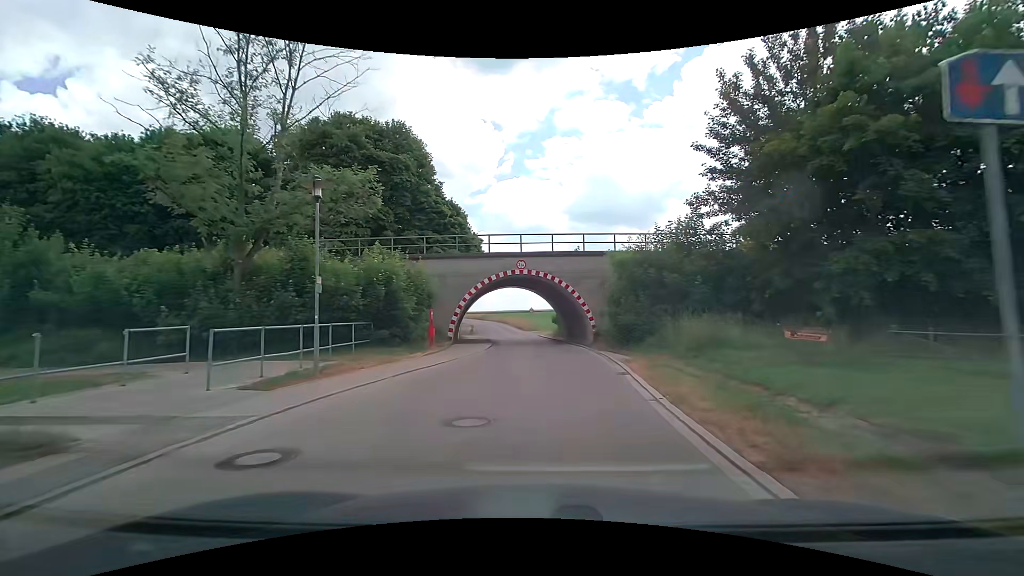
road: residential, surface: paved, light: Day
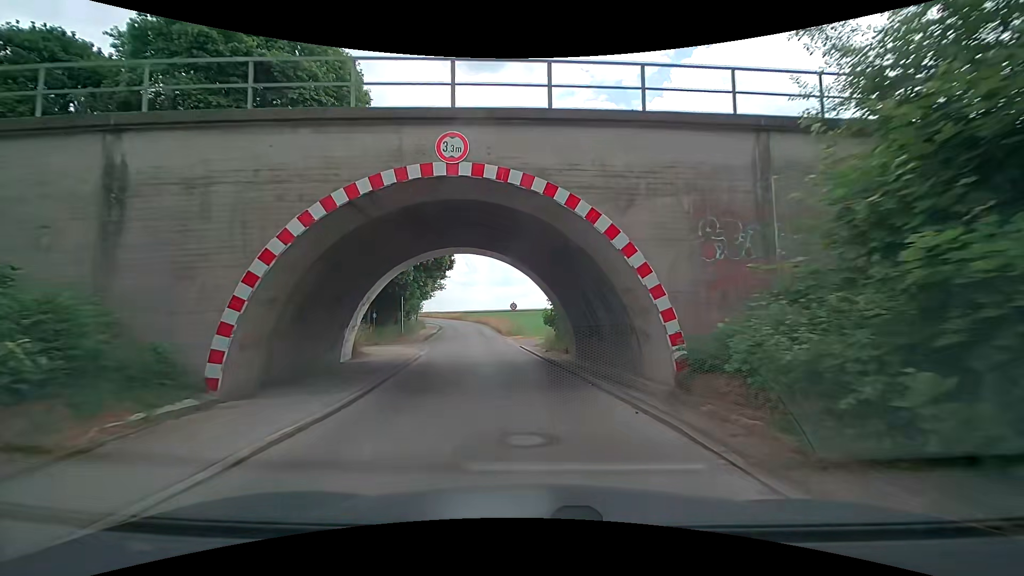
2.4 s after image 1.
(+0.3, +19.3) m; 0°
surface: asphalt
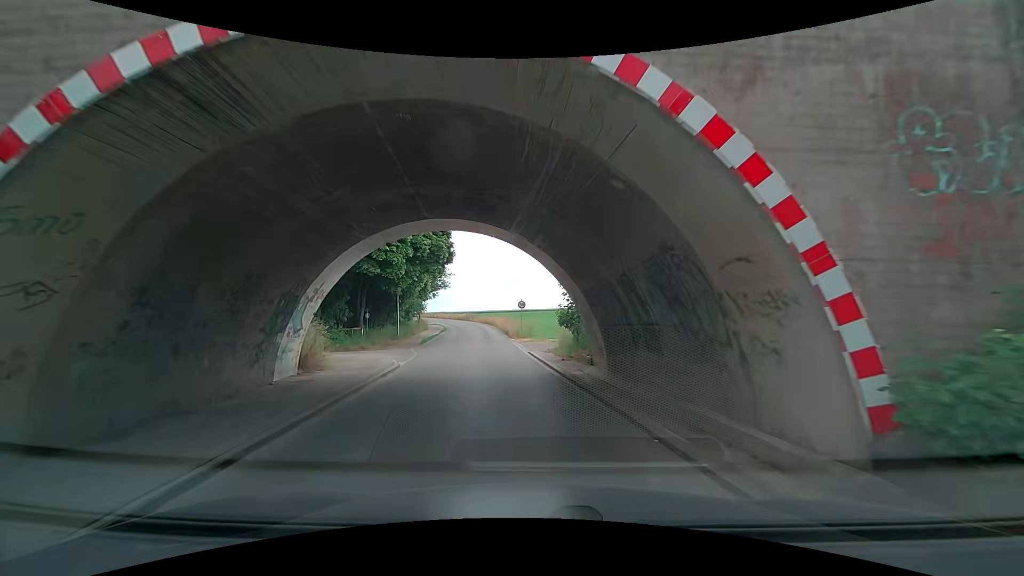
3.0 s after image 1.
(0.0, +5.0) m; 0°
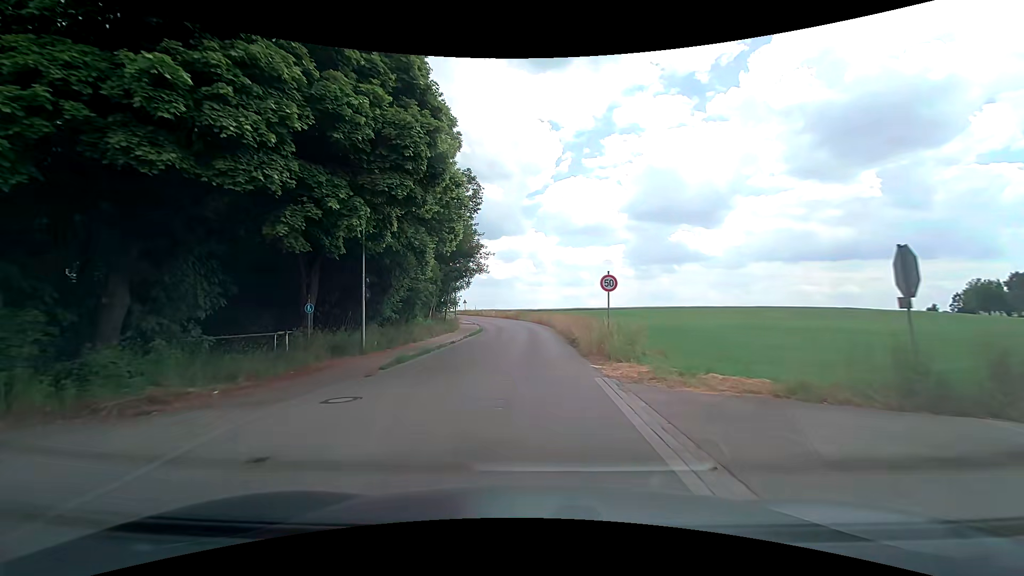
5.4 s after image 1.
(-1.8, +21.0) m; -7°
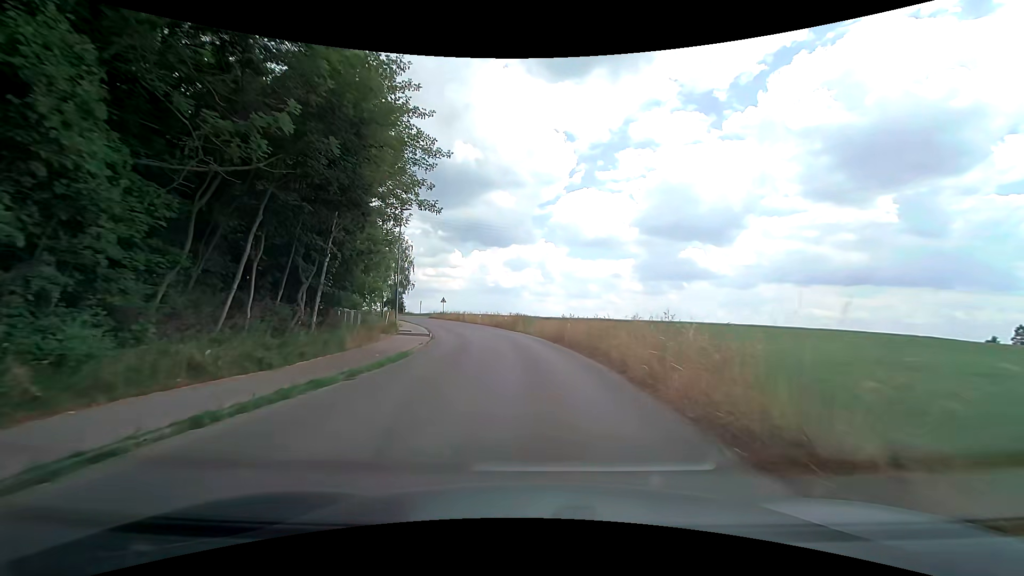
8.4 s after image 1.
(-0.5, +31.5) m; -1°
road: unclassified
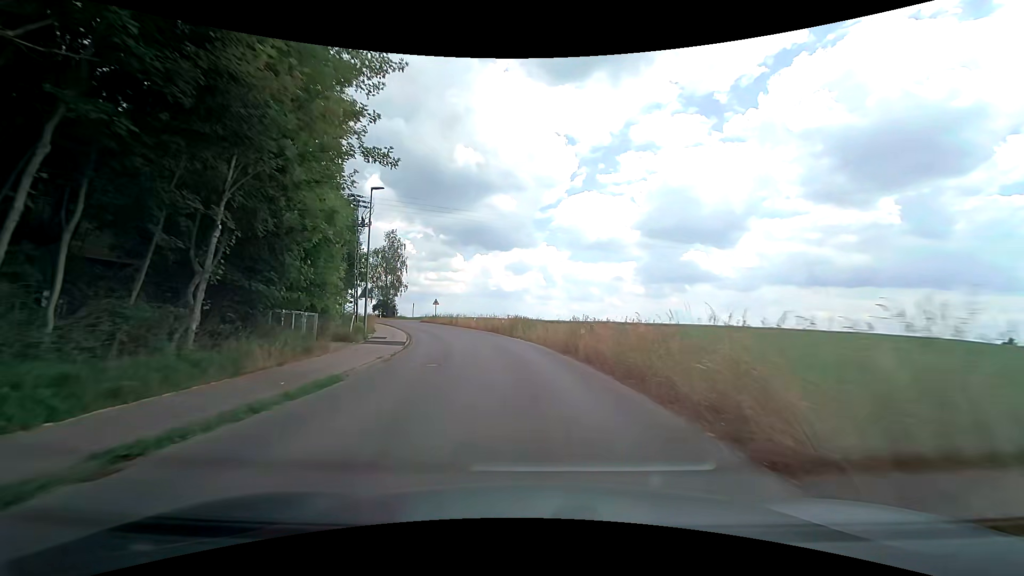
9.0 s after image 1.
(0.0, +6.8) m; 0°
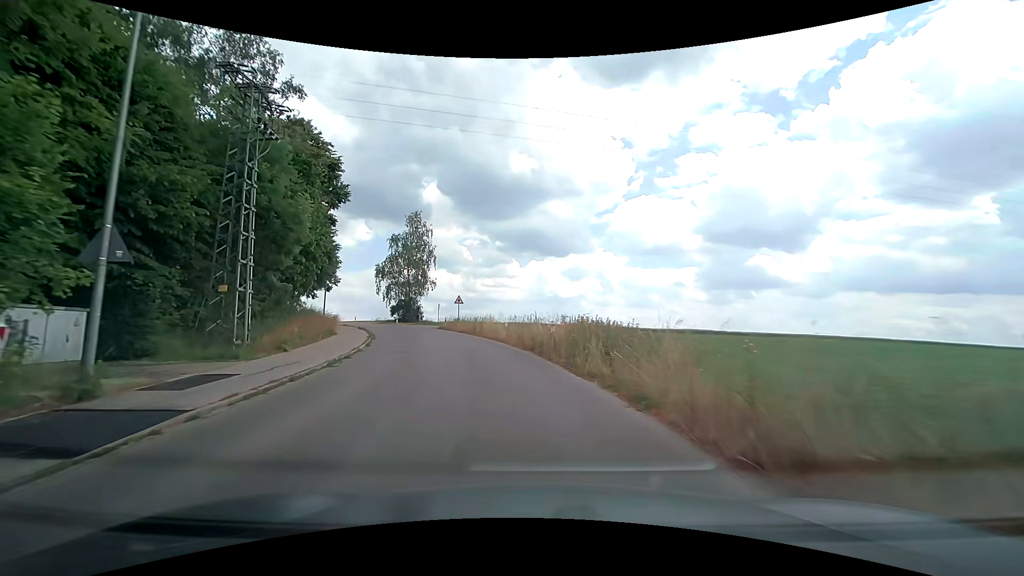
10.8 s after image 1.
(-0.9, +20.4) m; -6°
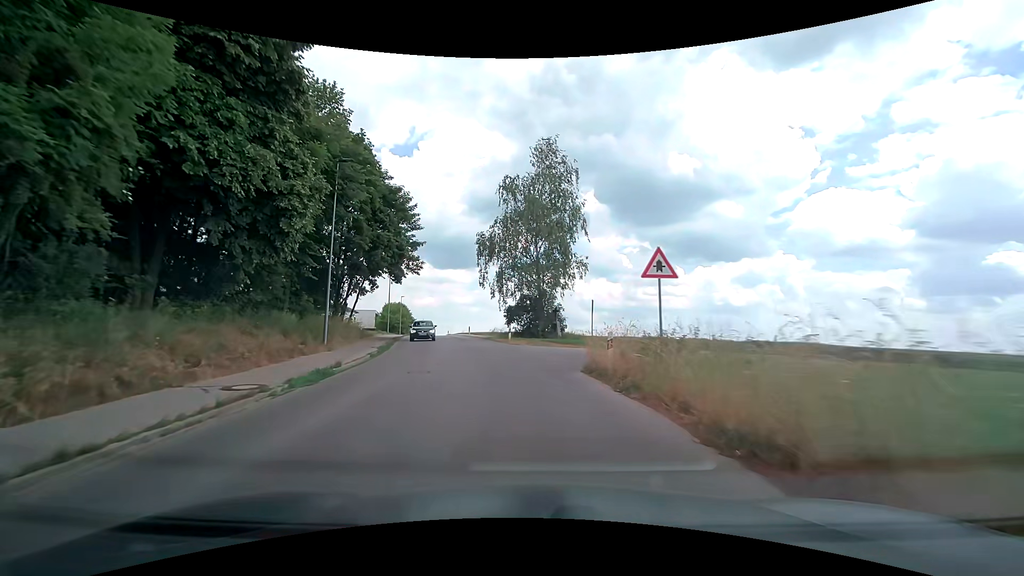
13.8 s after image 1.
(-5.4, +32.2) m; -18°
